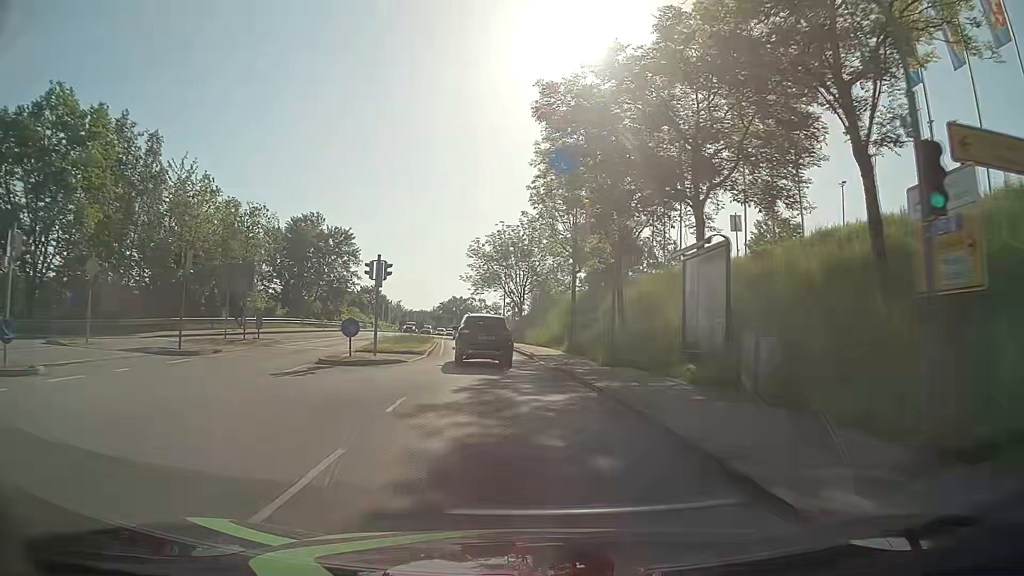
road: tertiary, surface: asphalt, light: Day
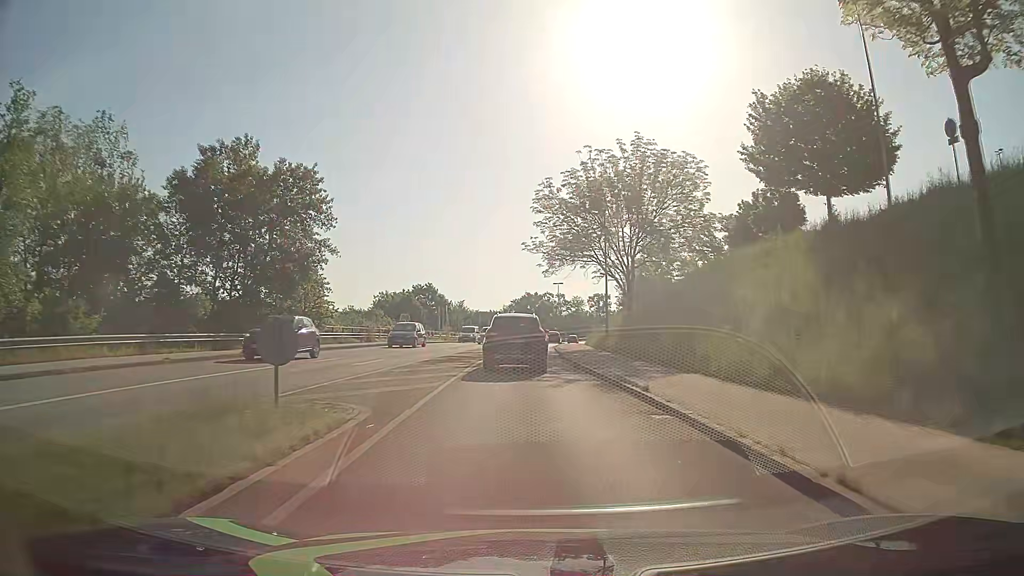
(-2.9, +34.0) m; -7°
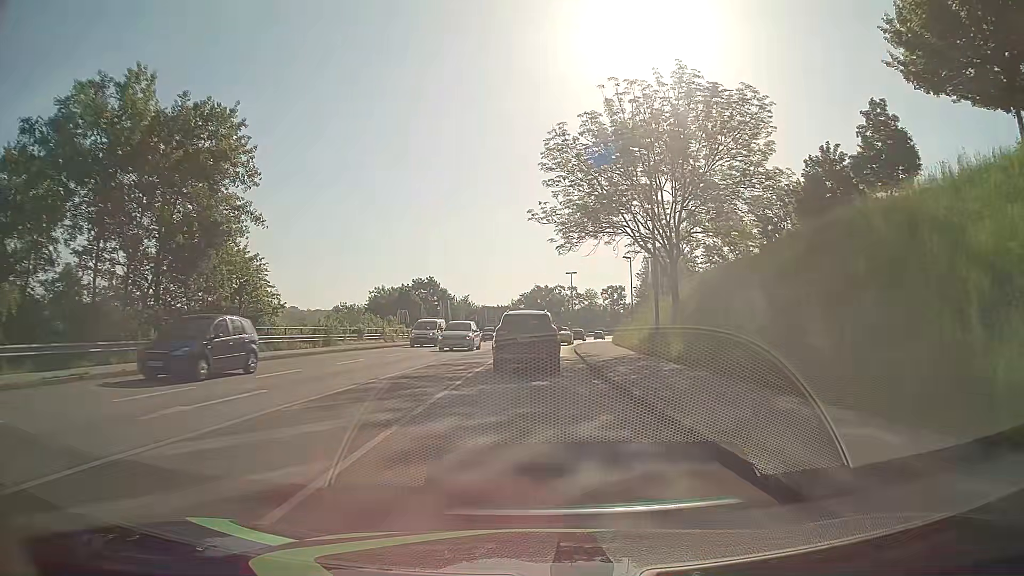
(0.0, +12.5) m; 0°
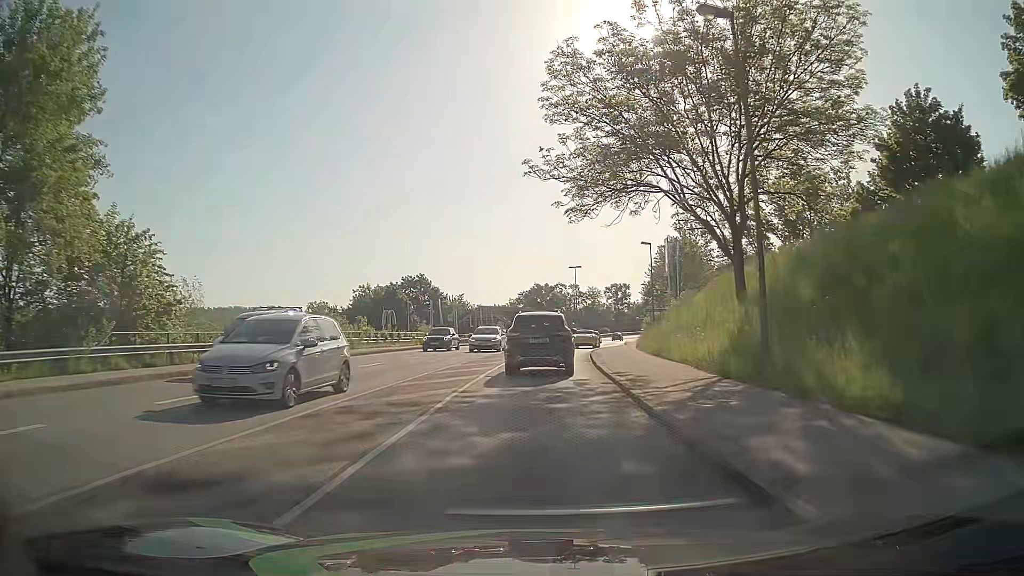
(-0.1, +11.6) m; 0°
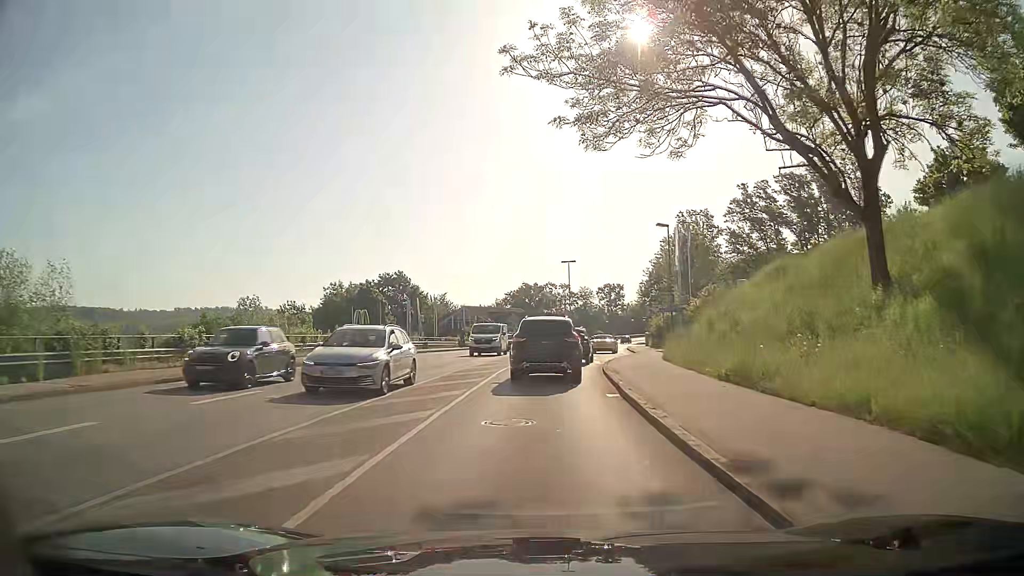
(+0.1, +11.1) m; +1°
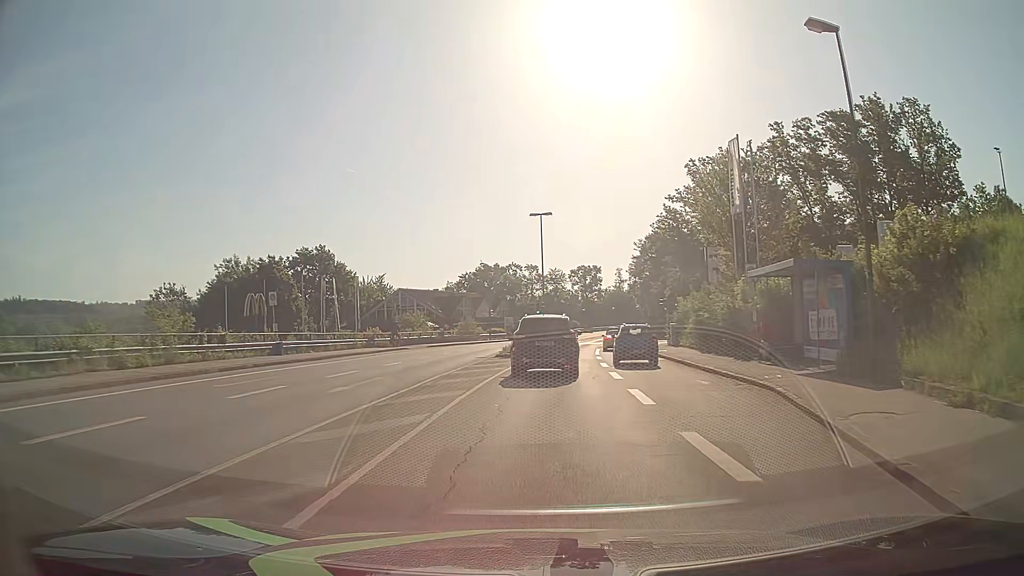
(+0.7, +29.0) m; +3°
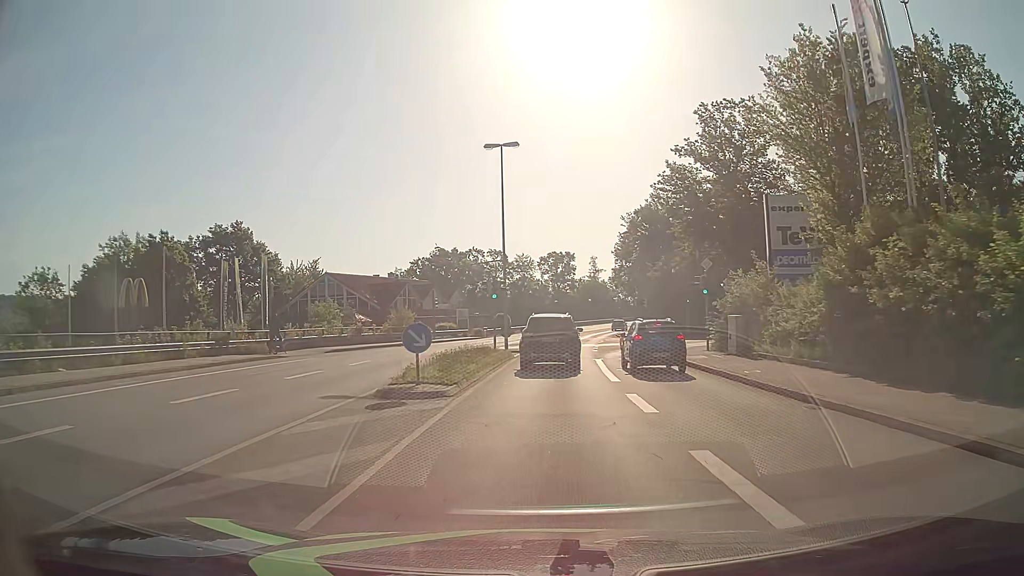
(+0.5, +19.5) m; +3°
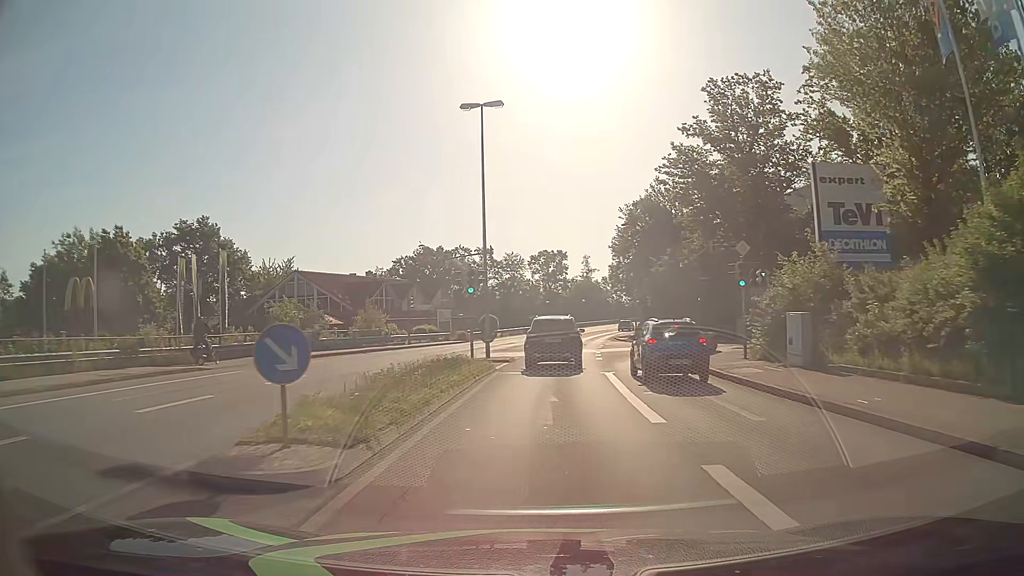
(+0.1, +6.8) m; +1°
(0, +10) (0, +20) (+1, +30) (+2, +40) (+3, +50) (+4, +60) (+6, +70) (+8, +79) (+11, +89) (+14, +99) m
